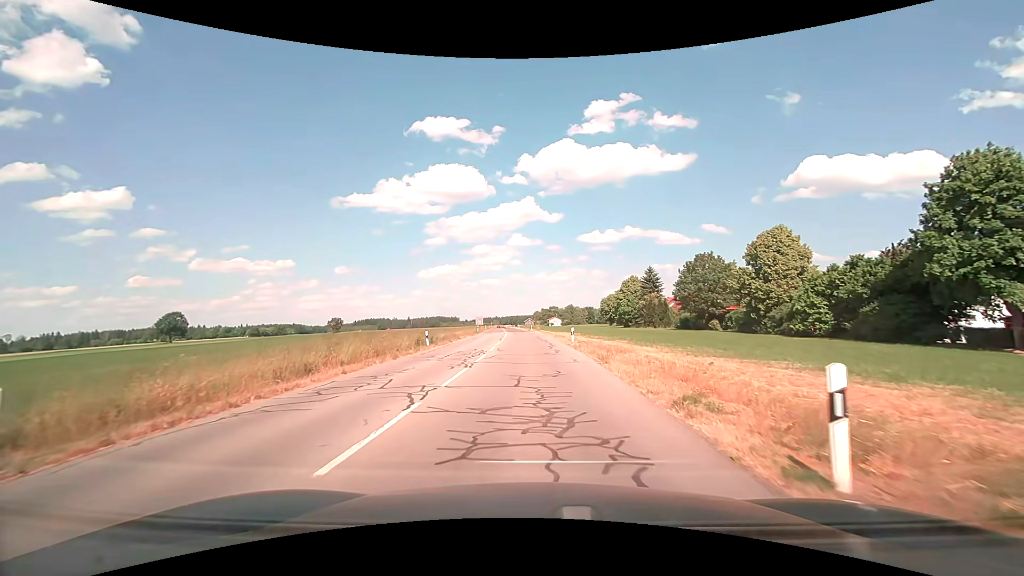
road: tertiary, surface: asphalt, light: Day
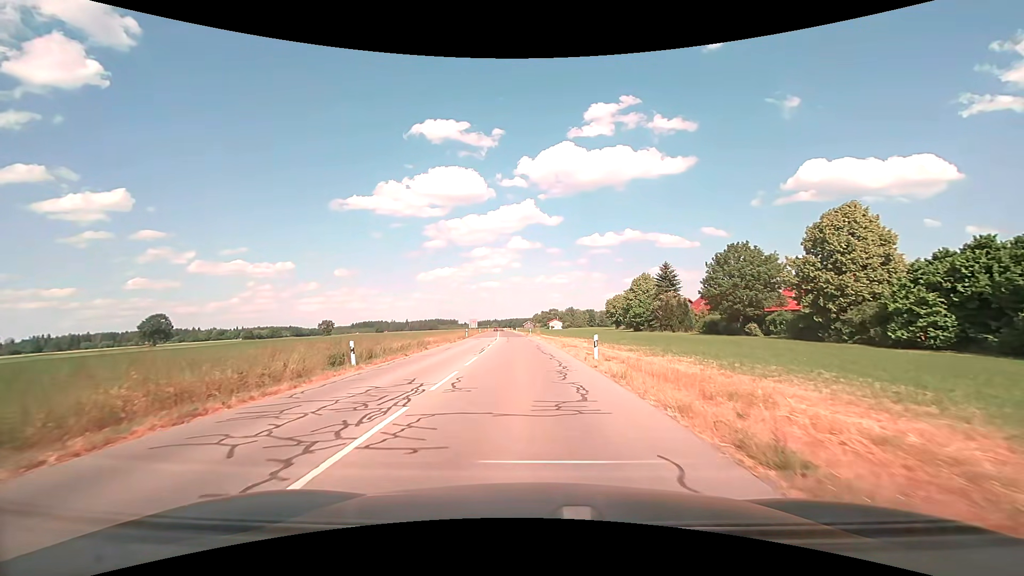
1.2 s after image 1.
(0.0, +12.6) m; 0°
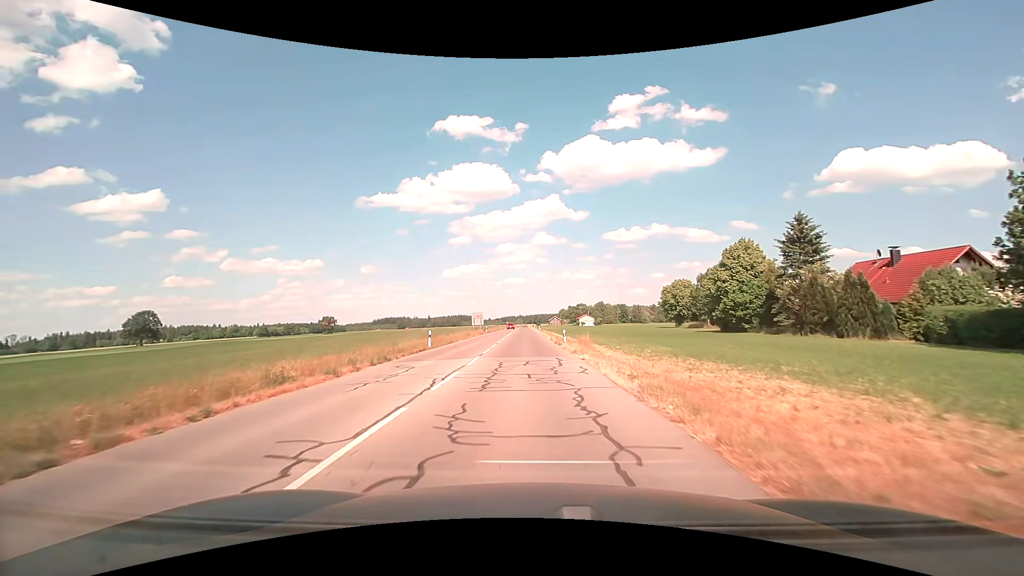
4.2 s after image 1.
(-0.9, +36.5) m; -3°
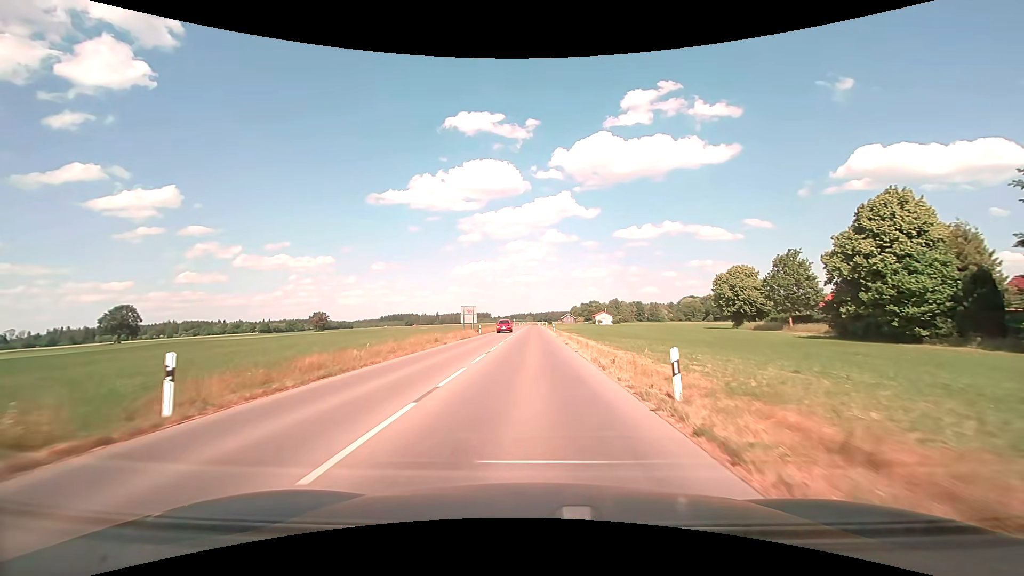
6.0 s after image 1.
(-0.4, +23.9) m; -1°
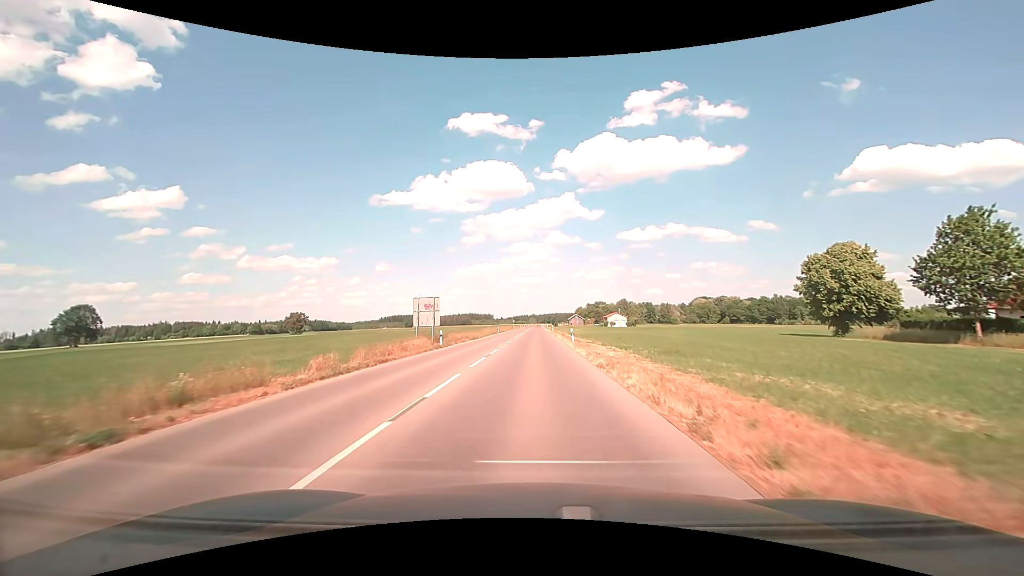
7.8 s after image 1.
(0.0, +25.7) m; 0°
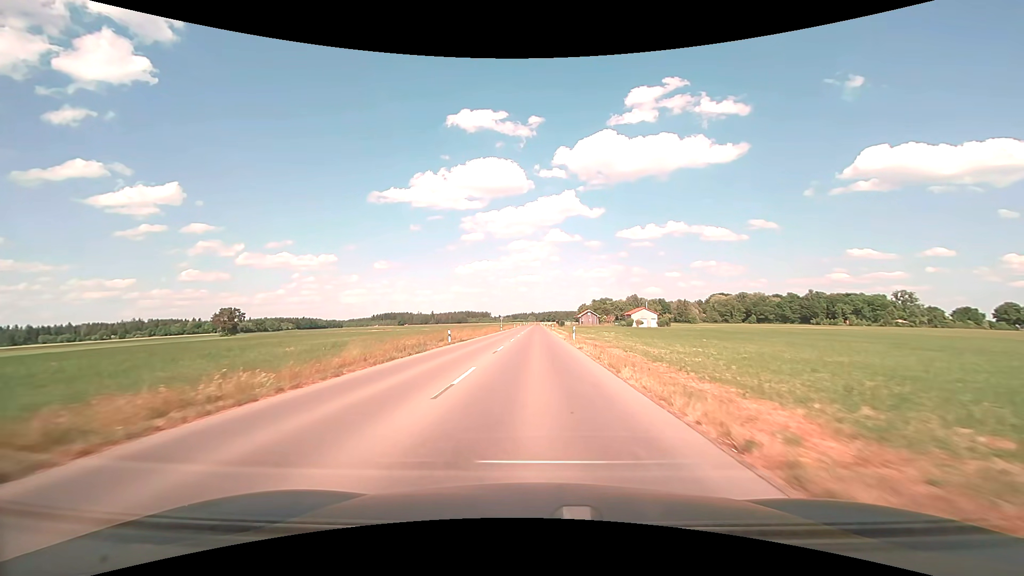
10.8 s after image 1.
(0.0, +46.6) m; 0°
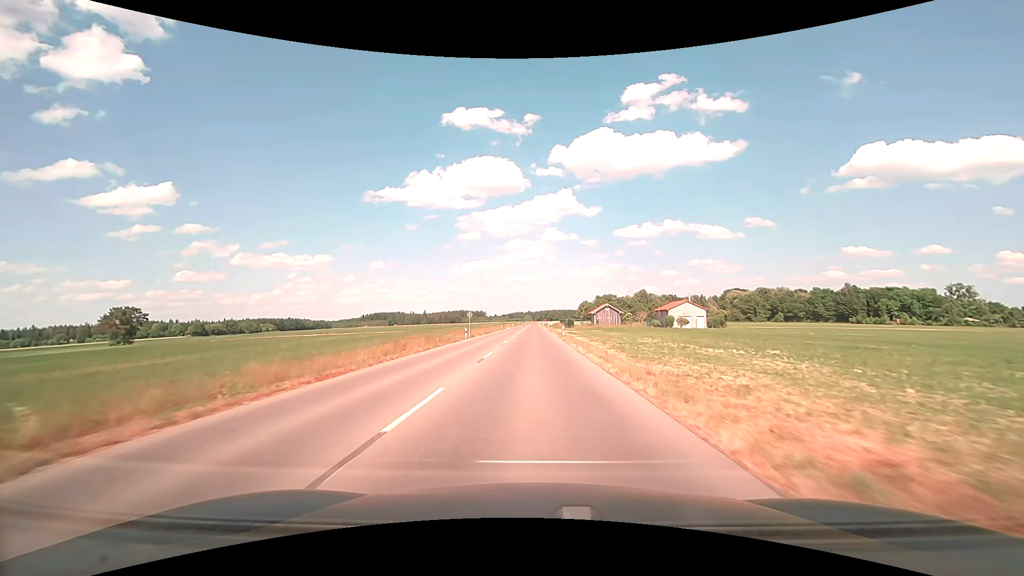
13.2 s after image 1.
(+0.1, +40.9) m; 0°
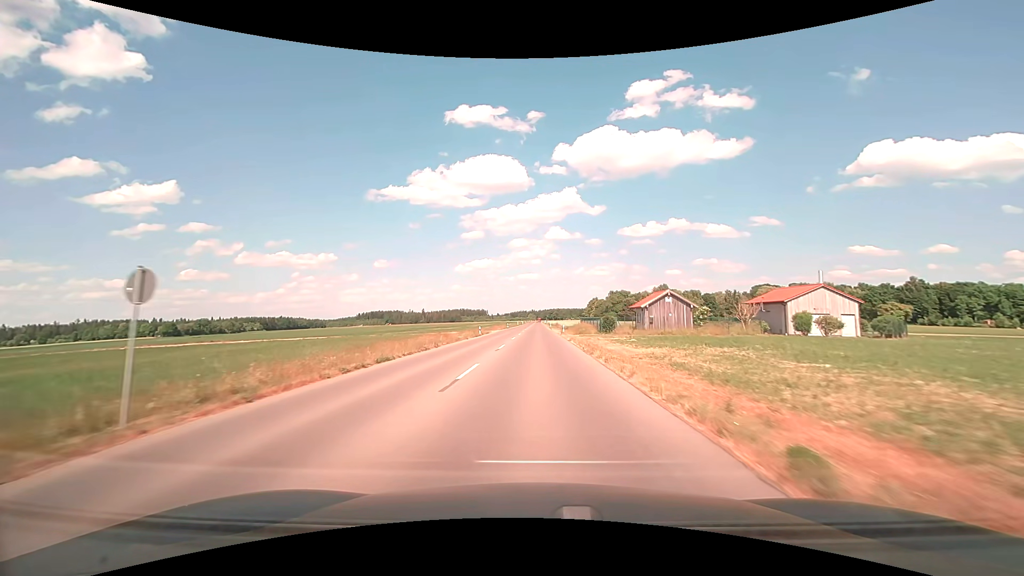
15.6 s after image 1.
(-0.2, +43.0) m; 0°
(0, +10) (0, +20) (0, +30) (0, +40) (0, +50) (0, +60) (0, +70) (0, +80) (0, +90) (+1, +100) m
